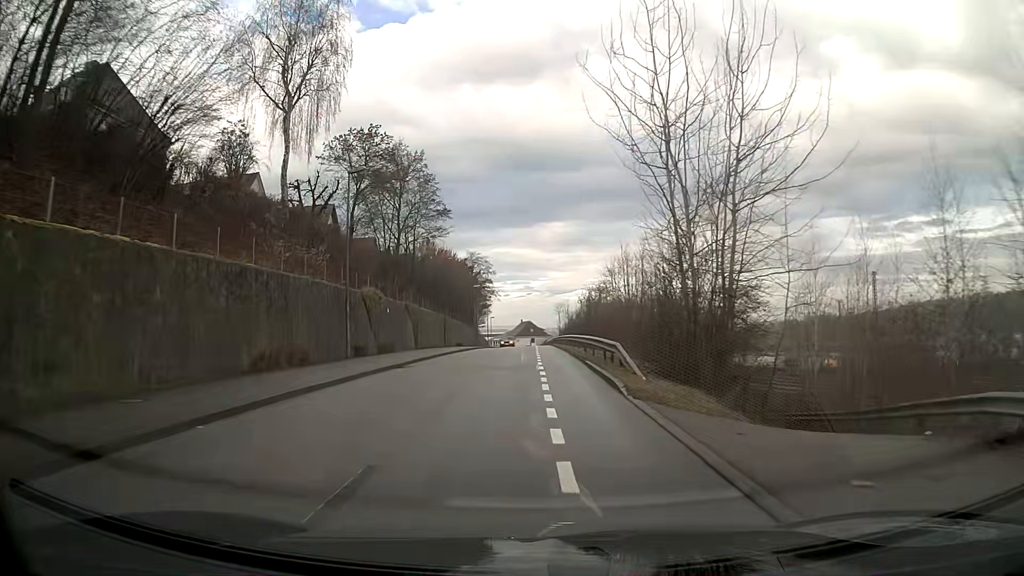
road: residential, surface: asphalt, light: Day
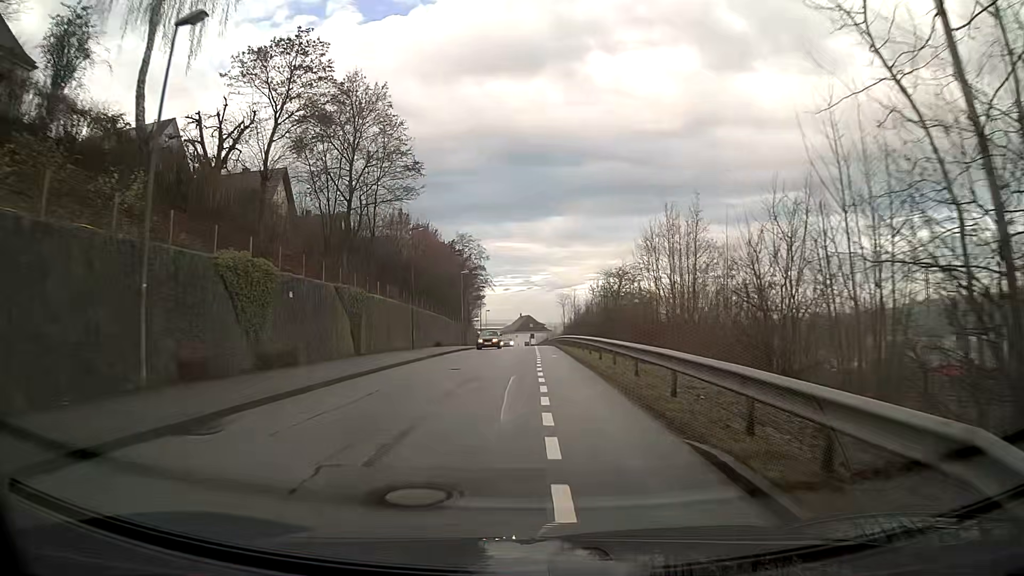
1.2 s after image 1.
(0.0, +15.3) m; 0°
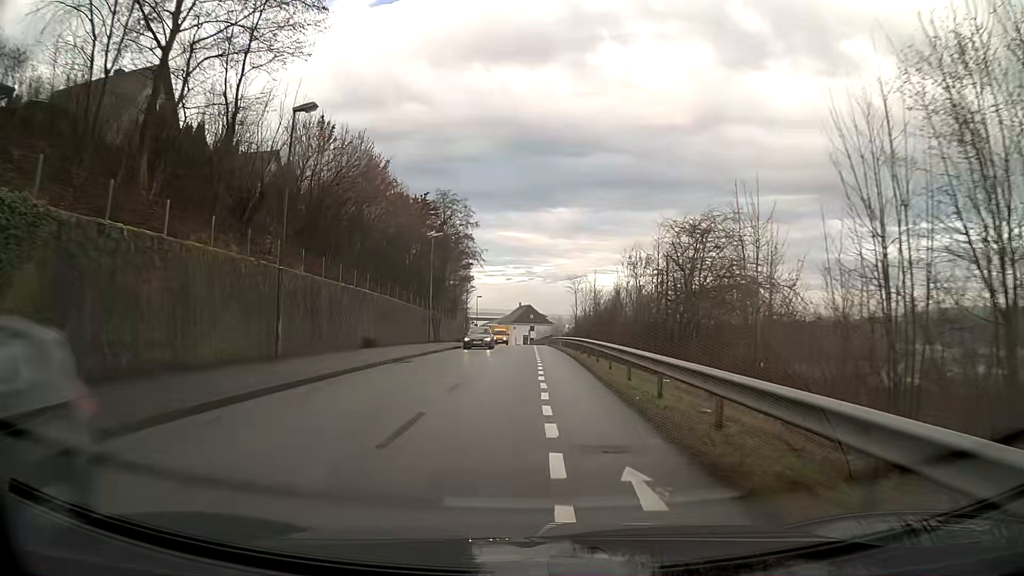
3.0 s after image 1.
(0.0, +23.1) m; 0°
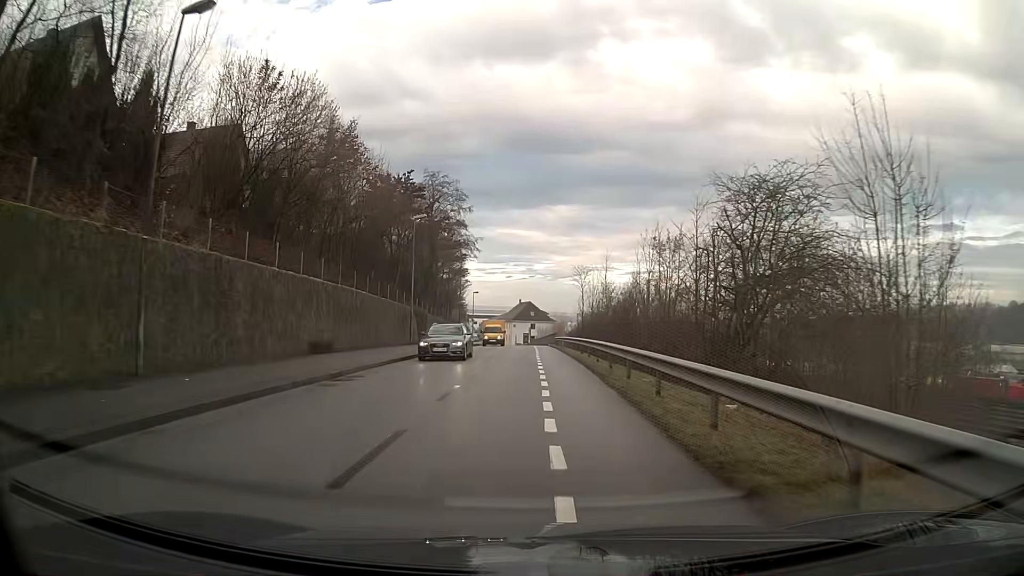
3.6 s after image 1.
(0.0, +7.8) m; 0°
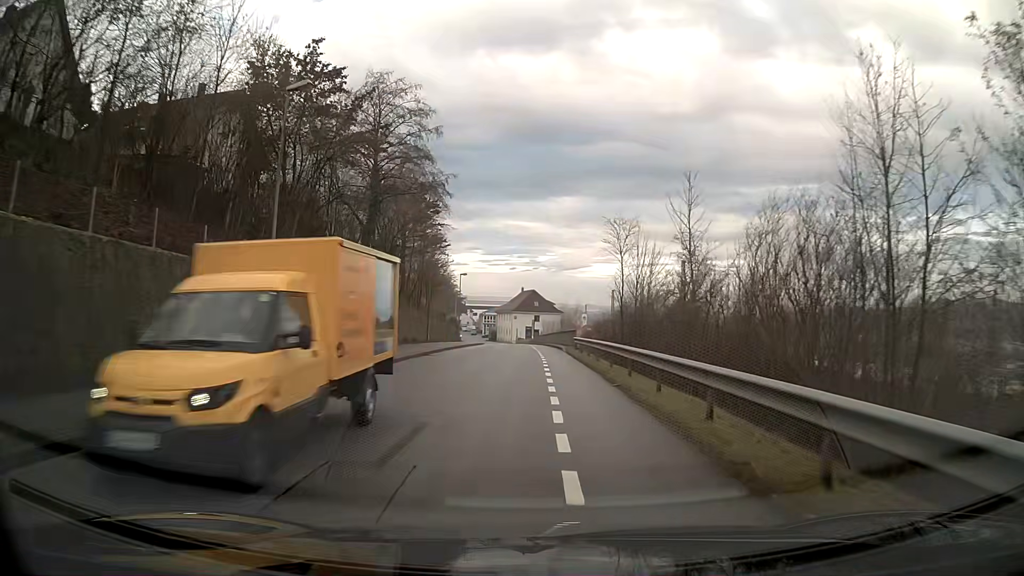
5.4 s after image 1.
(0.0, +23.3) m; 0°
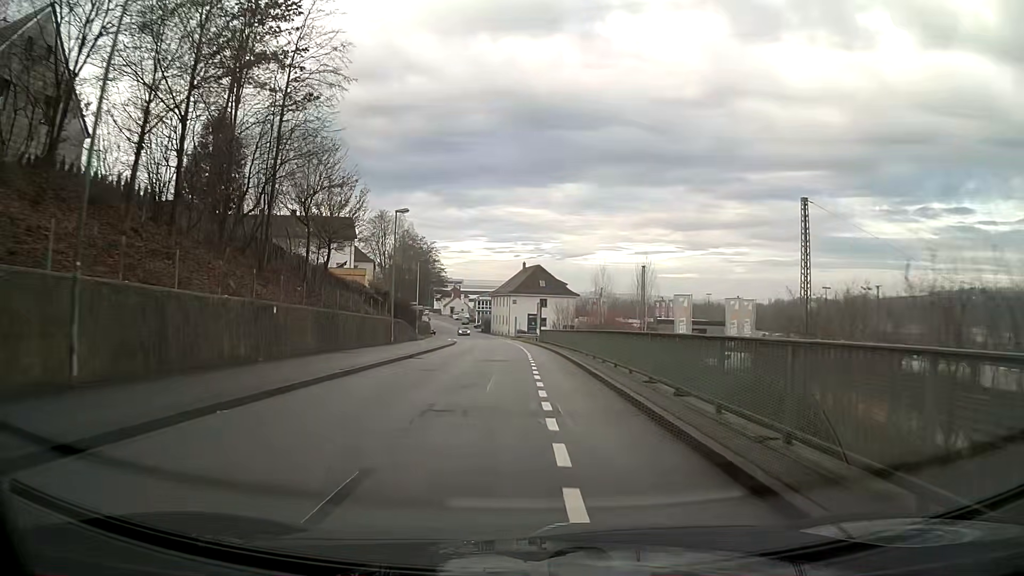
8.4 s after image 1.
(-0.2, +39.1) m; -1°
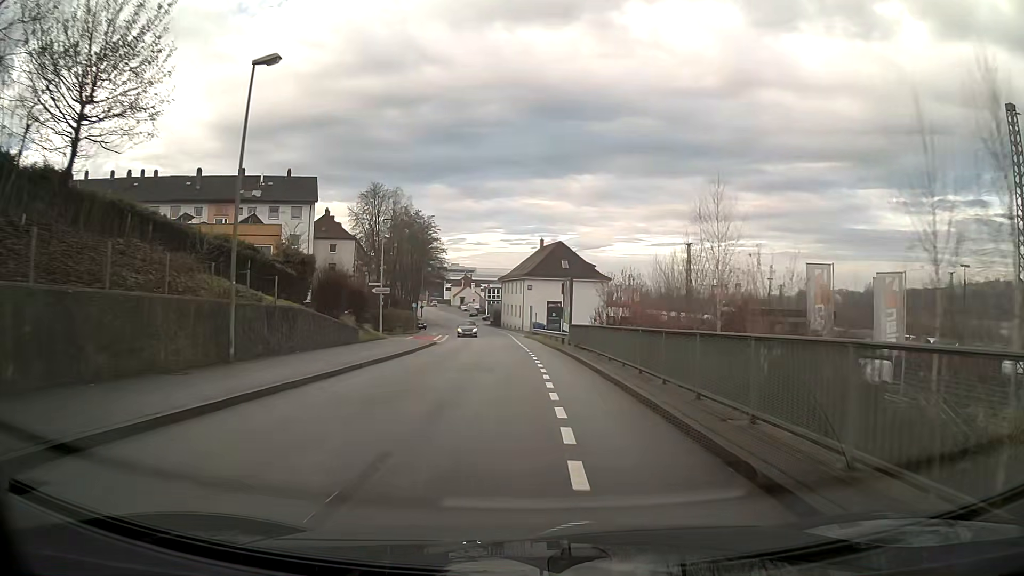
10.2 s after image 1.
(-0.2, +23.4) m; -1°
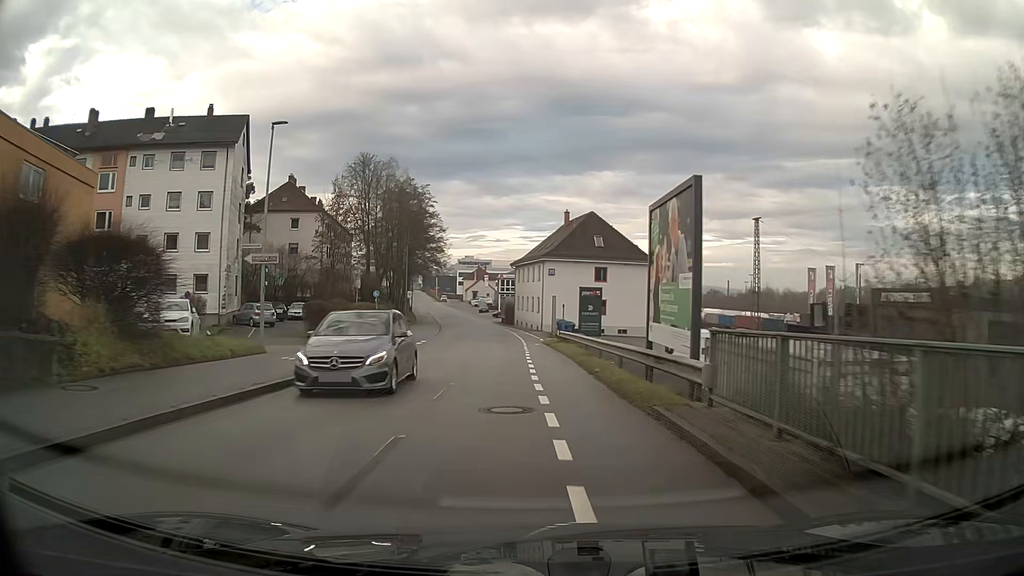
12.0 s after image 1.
(-0.3, +23.3) m; -2°
(0, +10) (0, +20) (-1, +30) (-1, +40) (-2, +50) (-3, +60) (-4, +70) (-6, +80) (-7, +90) (-9, +99) m
